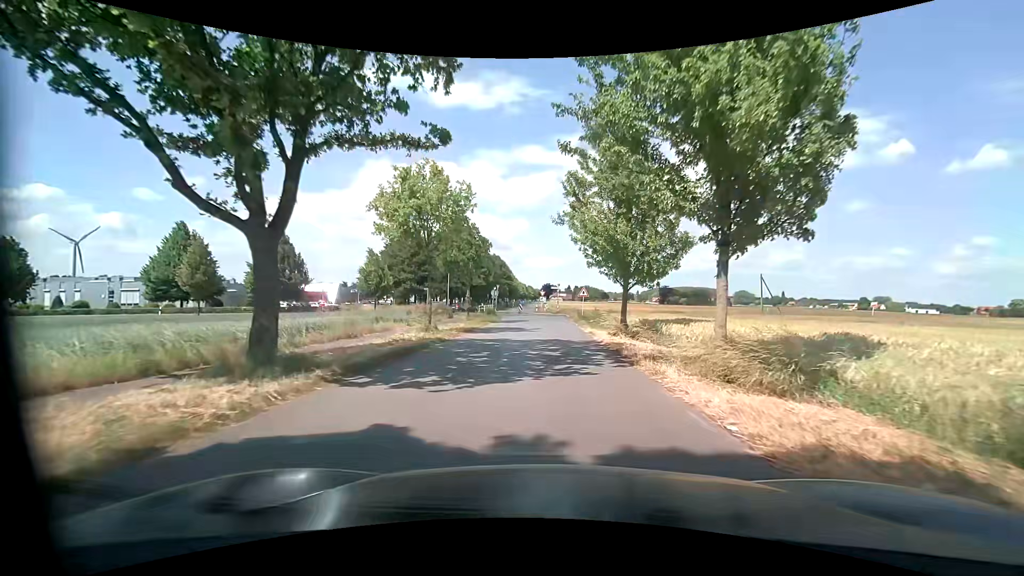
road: unclassified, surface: asphalt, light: Day
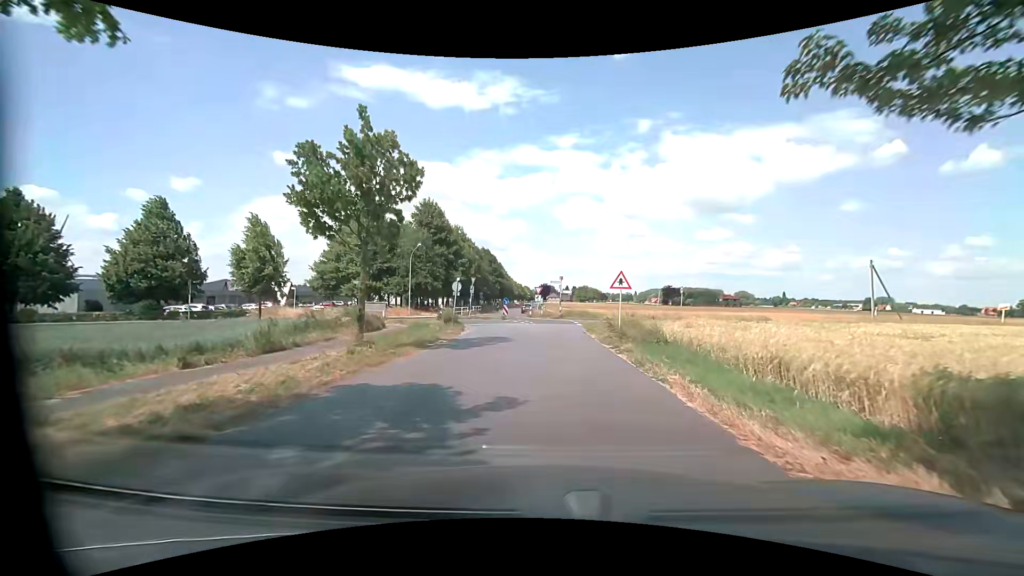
(0.0, +19.5) m; +1°
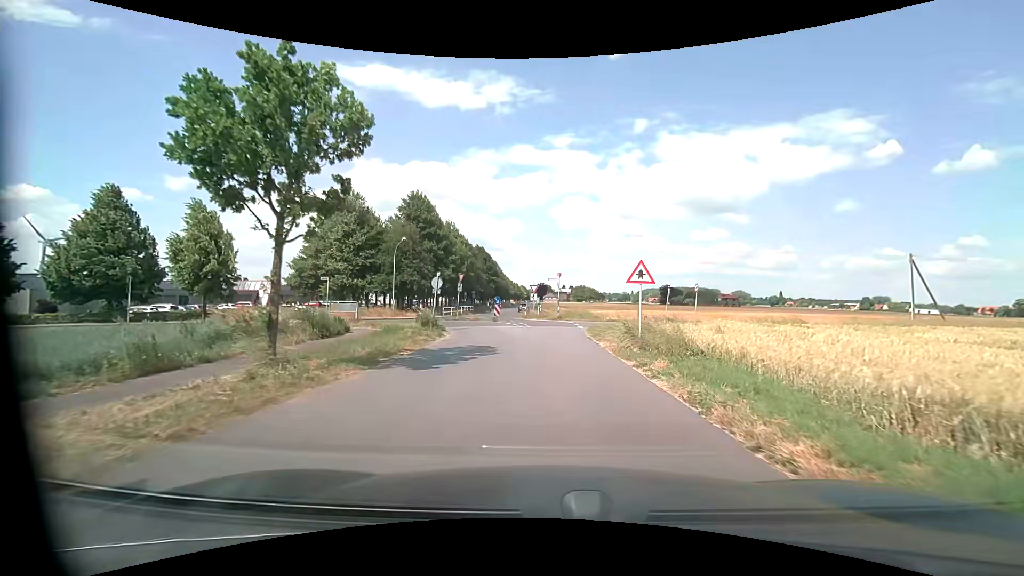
(0.0, +4.5) m; +1°
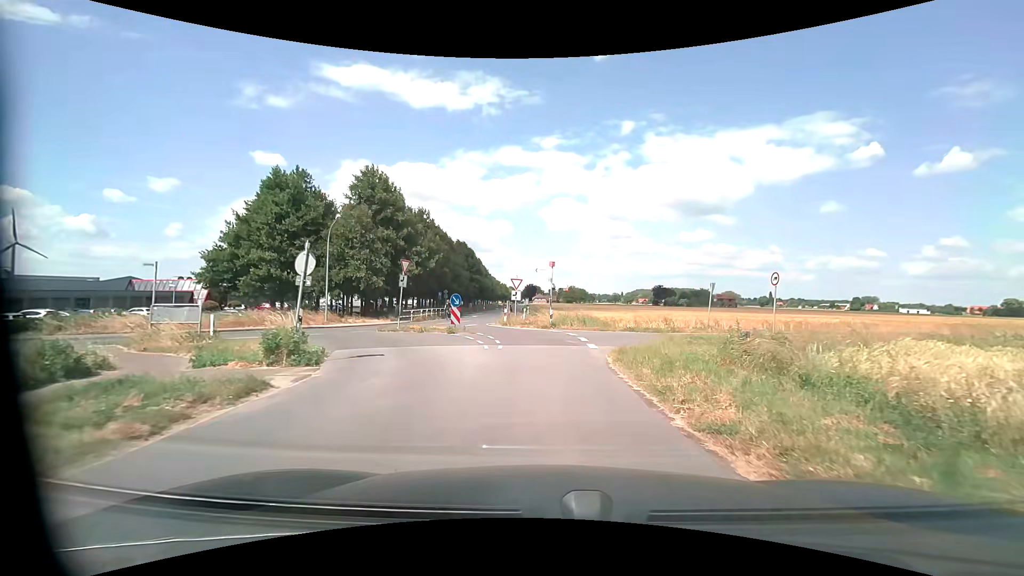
(-0.2, +12.7) m; 0°
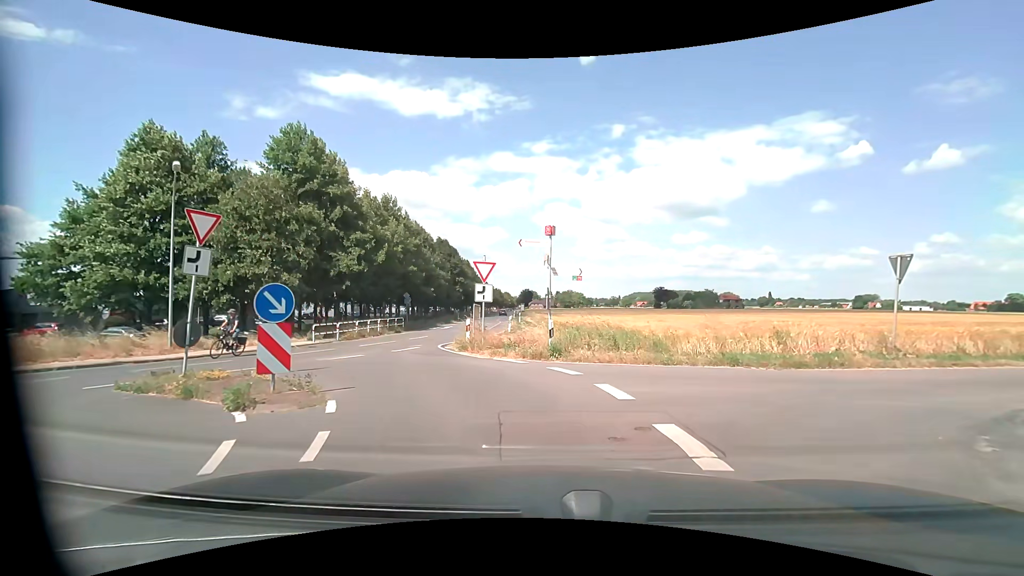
(0.0, +14.6) m; 0°
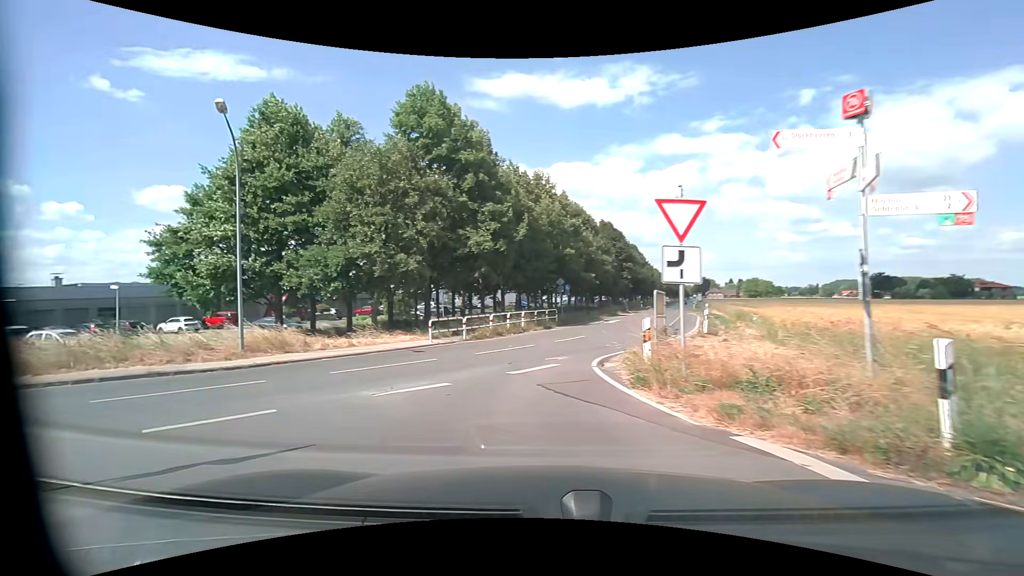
(-0.7, +8.5) m; -16°
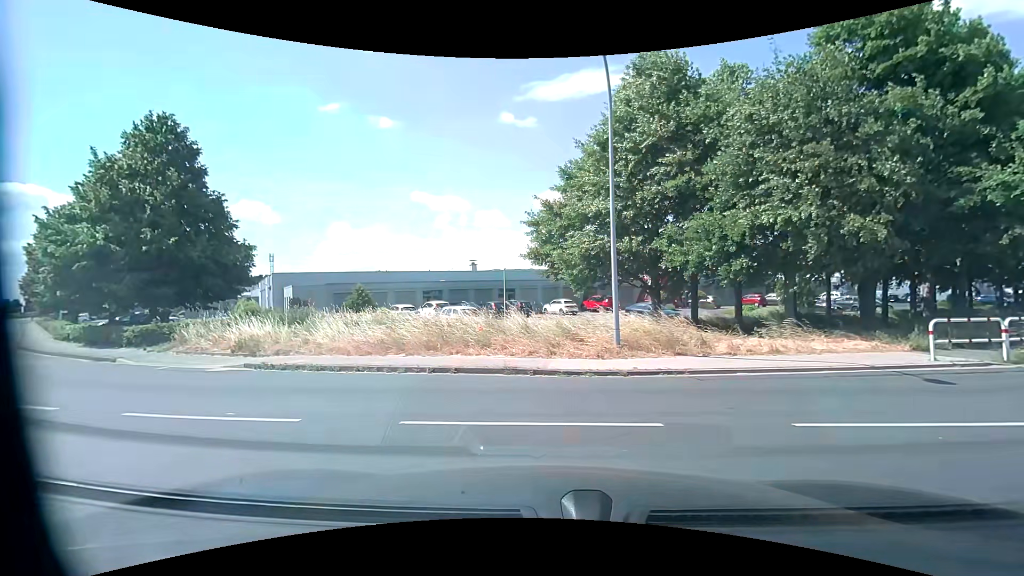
(-2.1, +5.6) m; -42°
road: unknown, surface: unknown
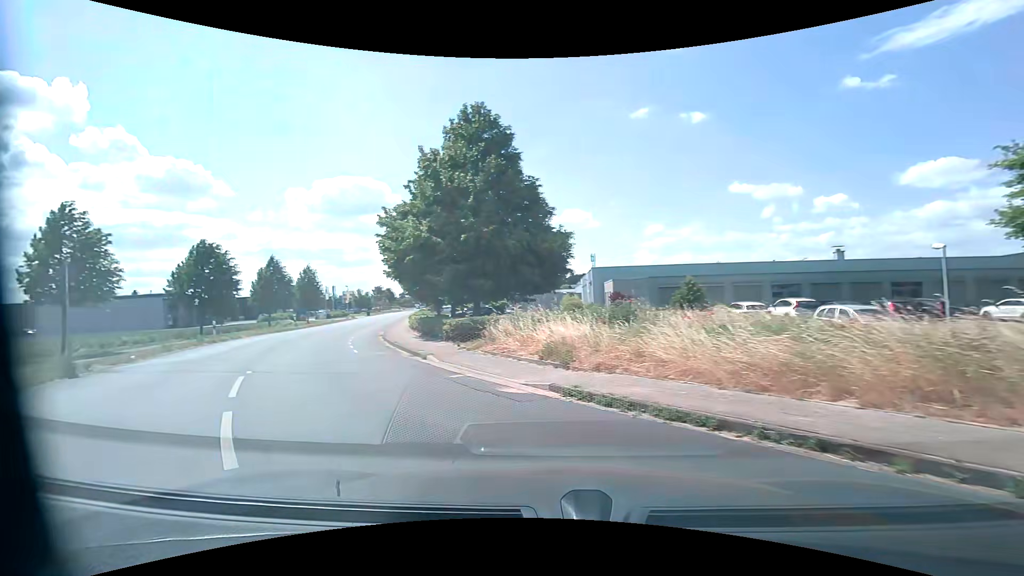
(-1.9, +6.2) m; -34°
(-4, +9) (-8, +18) (-12, +27) (-15, +37) (-18, +46) (-20, +56) (-23, +66) (-26, +75) (-28, +85) (-31, +95) m
